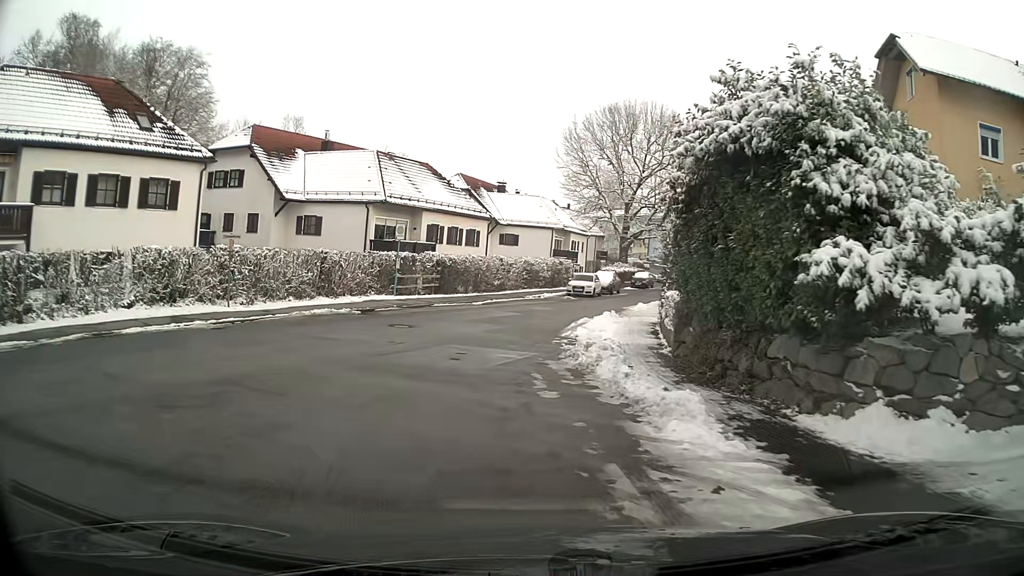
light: Day
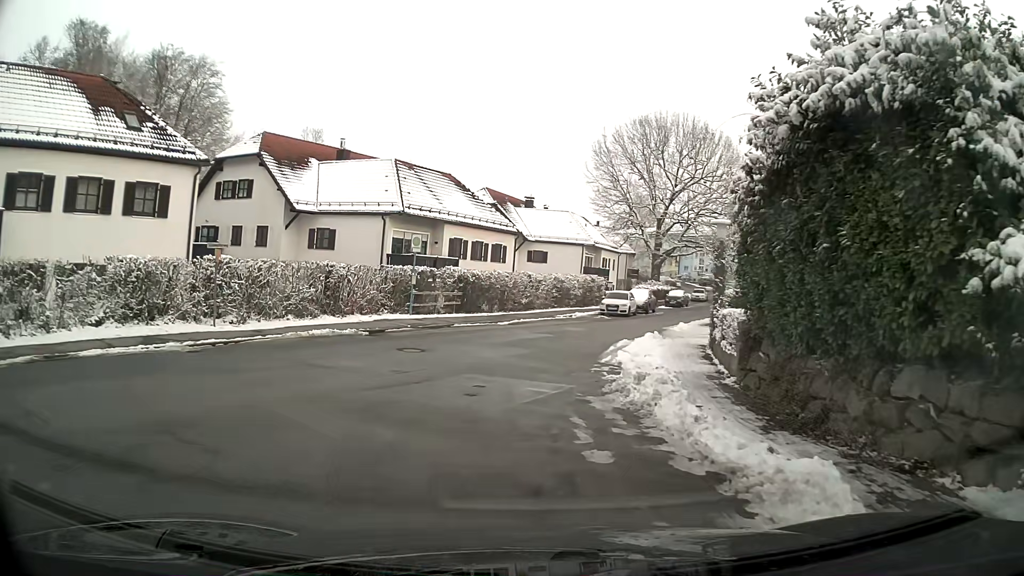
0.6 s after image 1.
(-0.1, +2.9) m; -3°
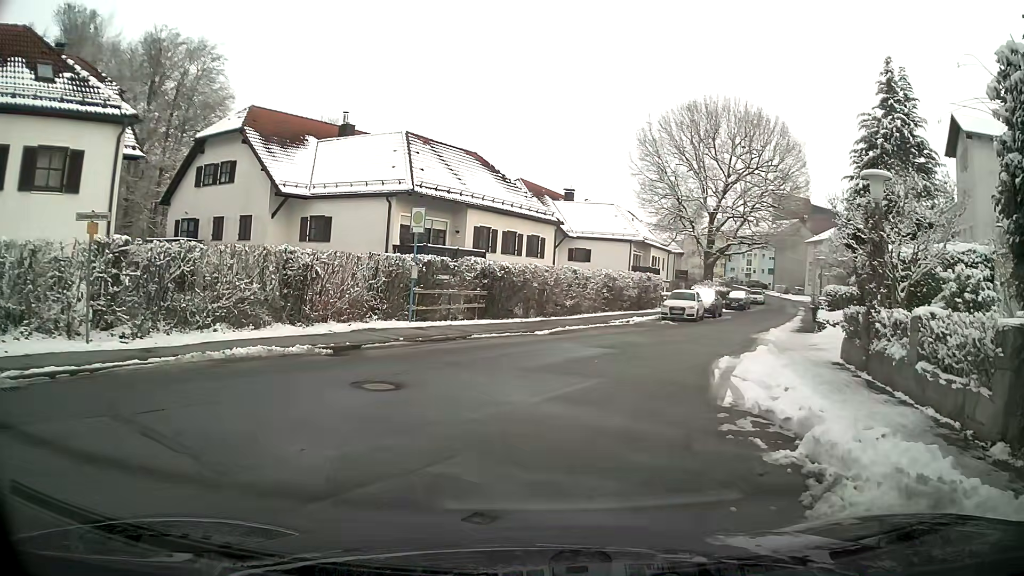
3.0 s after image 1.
(-0.2, +7.2) m; -2°
